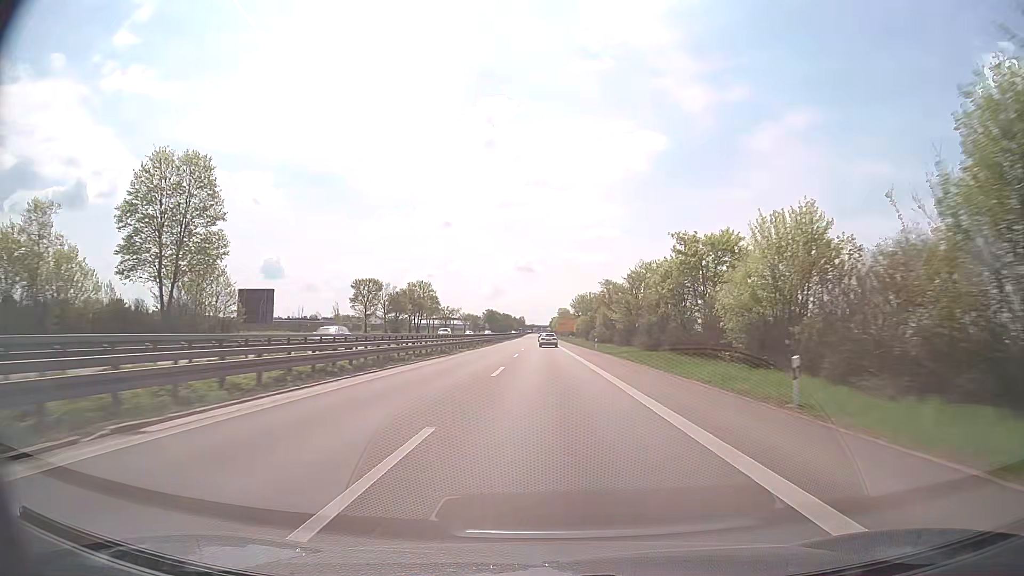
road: trunk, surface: asphalt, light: Day
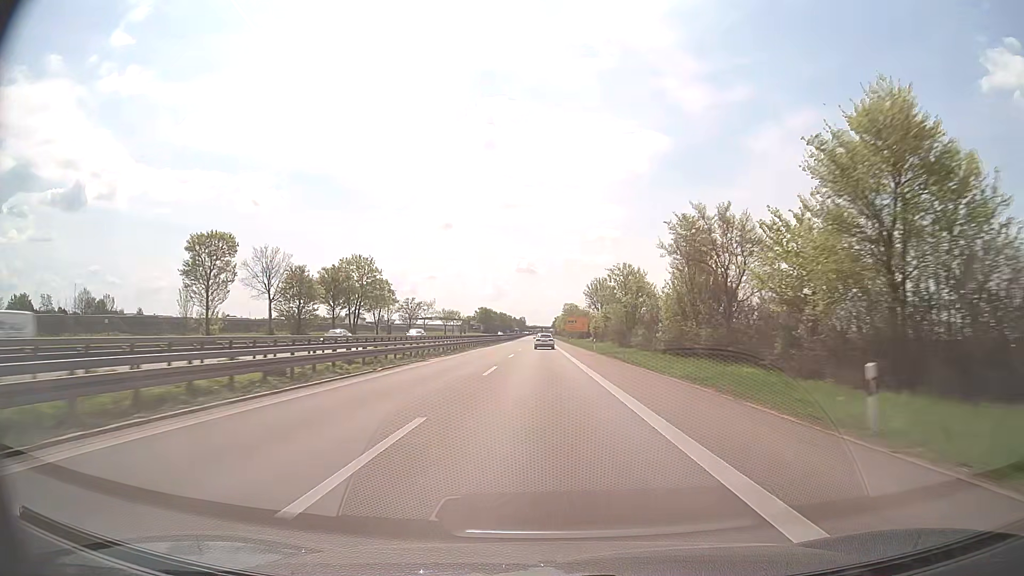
(-0.1, +52.7) m; 0°
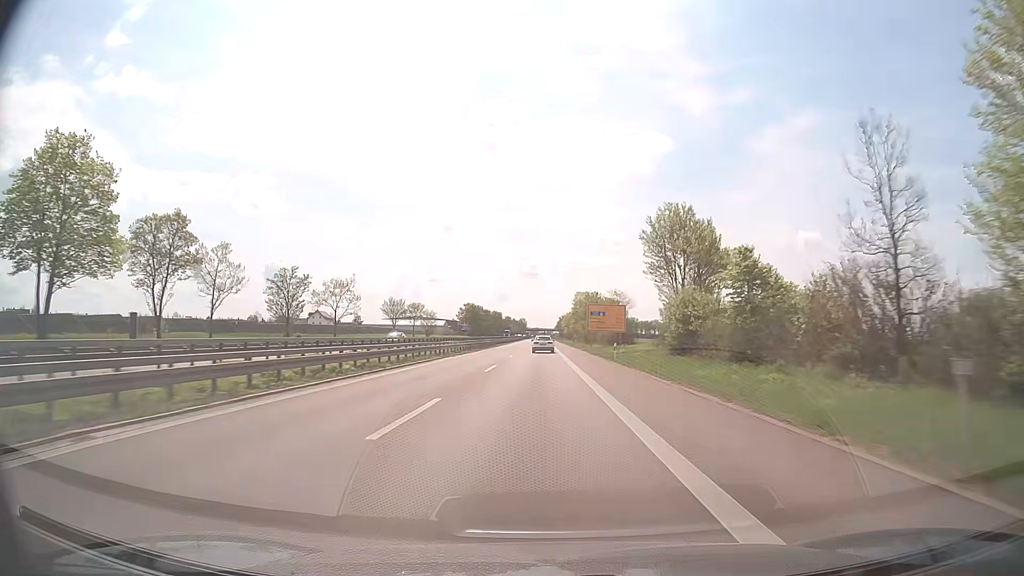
(-0.1, +68.2) m; 0°
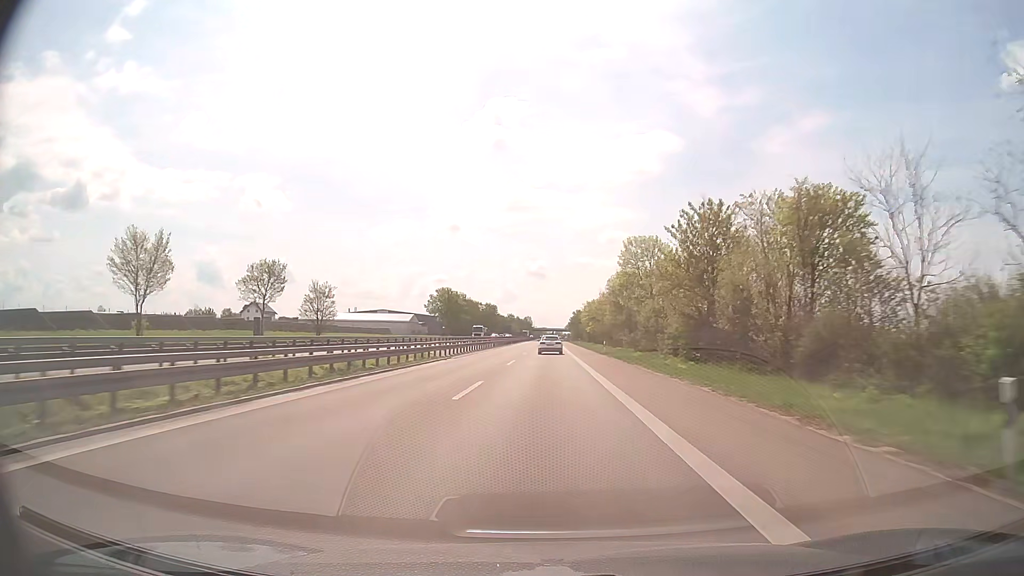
(-0.4, +84.6) m; -1°
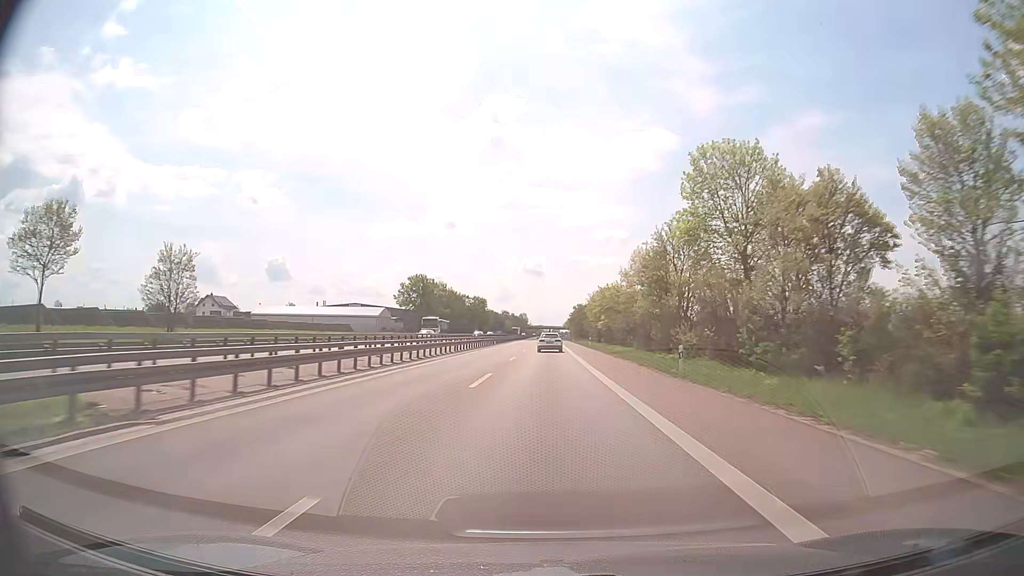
(+0.1, +33.2) m; 0°
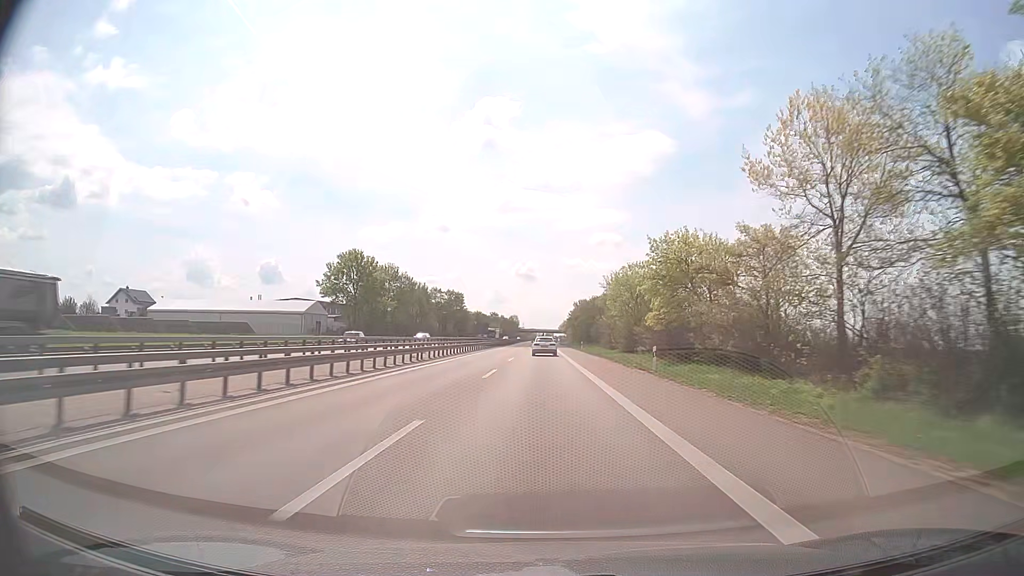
(+0.2, +48.2) m; +1°
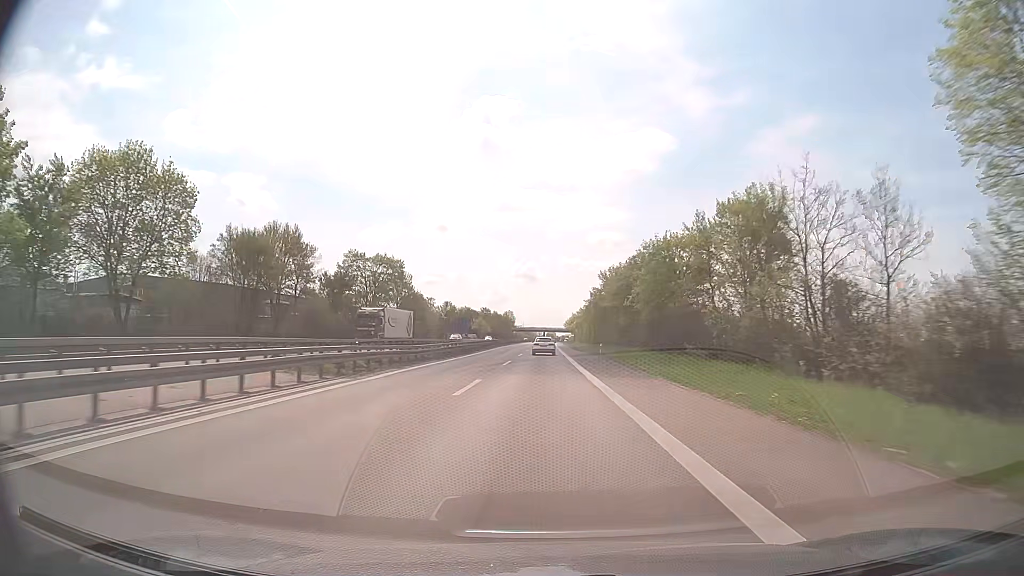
(0.0, +79.0) m; 0°
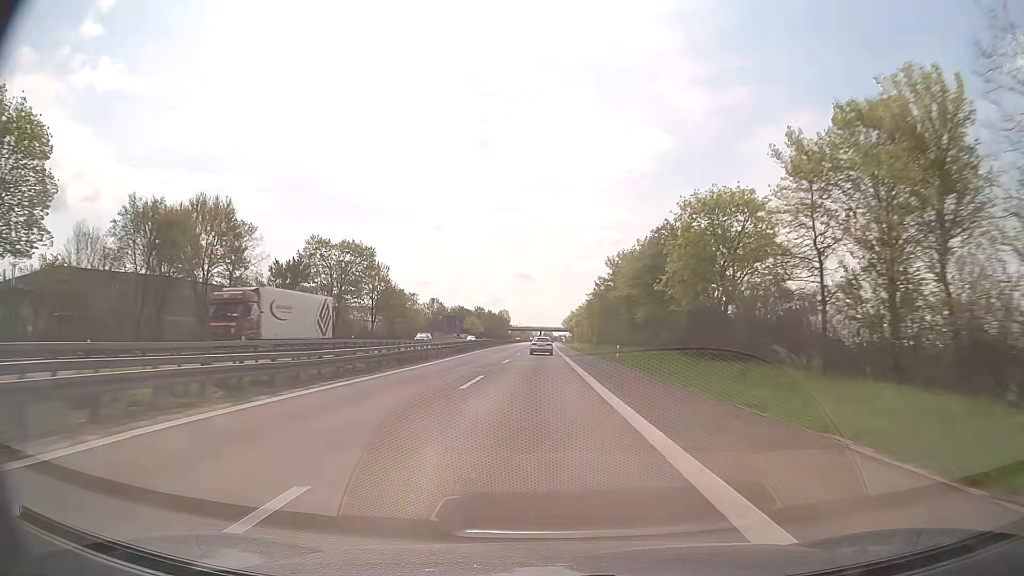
(0.0, +15.9) m; 0°
(0, +10) (0, +20) (0, +30) (0, +40) (0, +50) (0, +60) (0, +70) (0, +80) (0, +90) (0, +100) m
